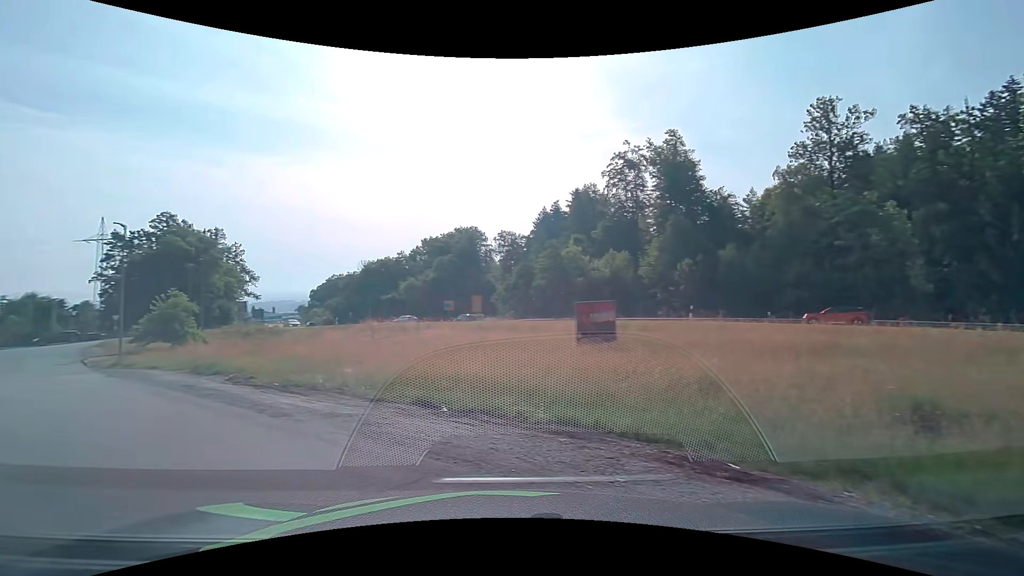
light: Day
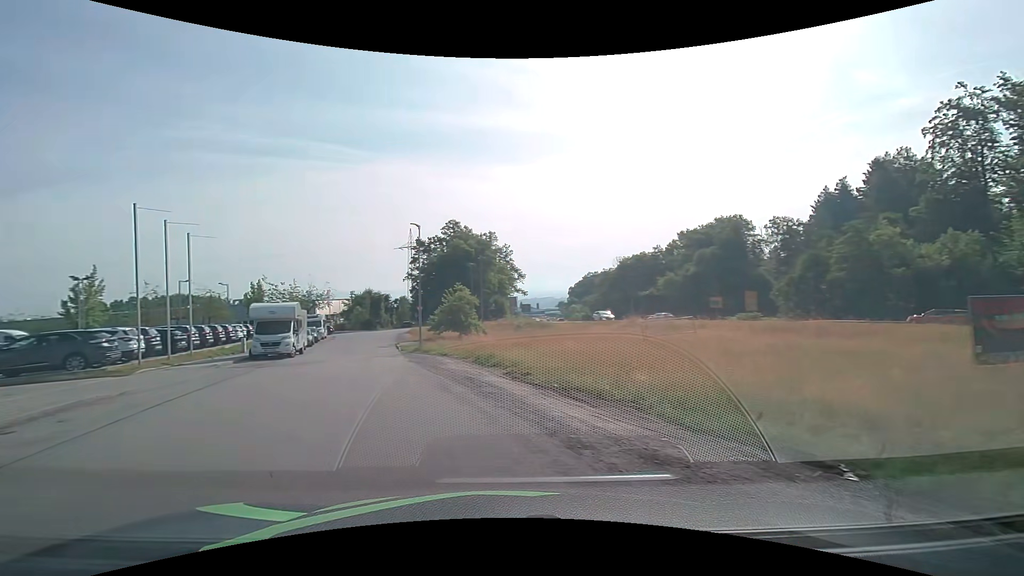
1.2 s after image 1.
(-0.9, +3.6) m; -29°
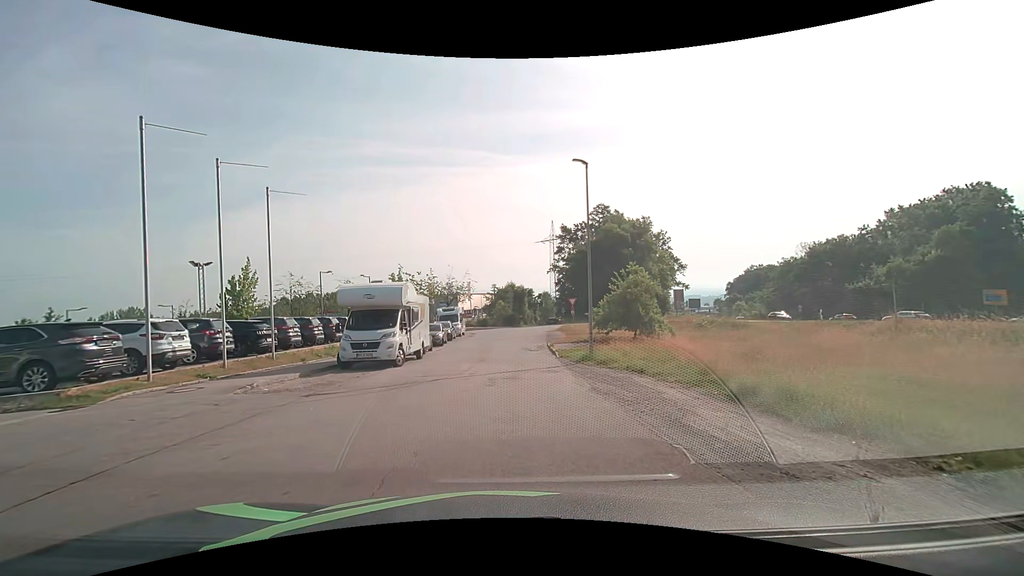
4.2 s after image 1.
(-2.4, +11.9) m; -15°
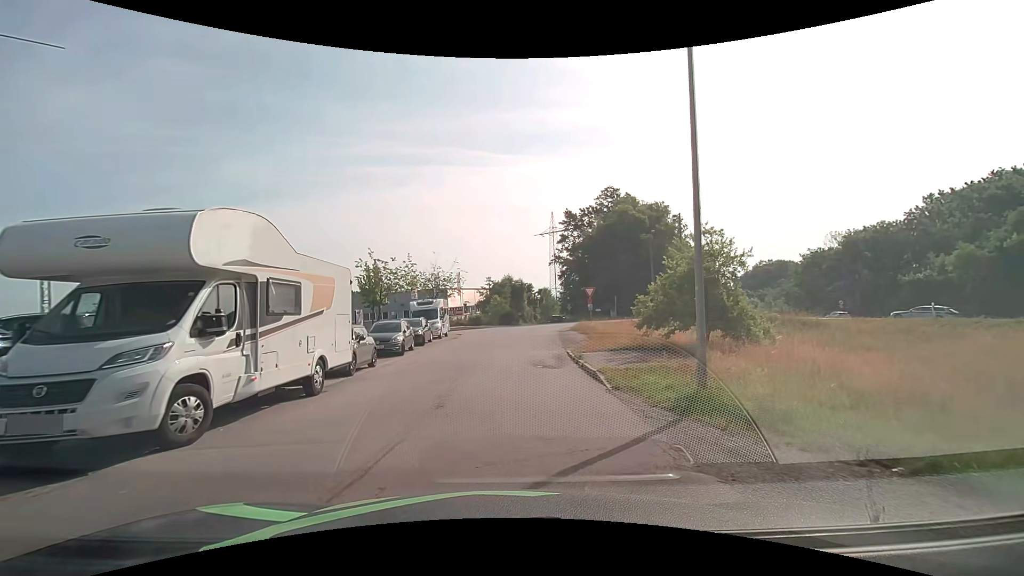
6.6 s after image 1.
(+0.1, +11.6) m; +1°
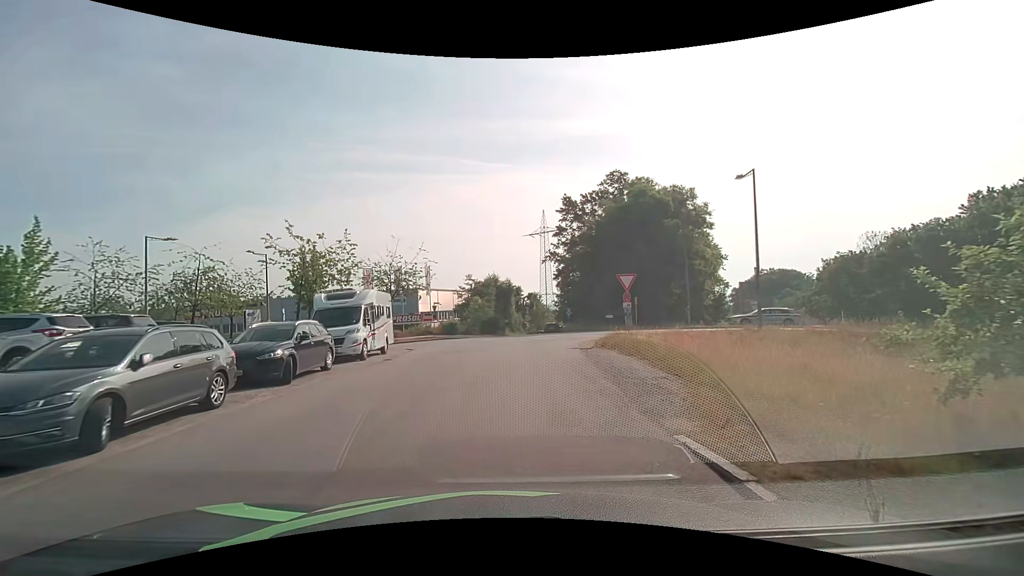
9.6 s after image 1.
(+0.3, +14.9) m; +1°
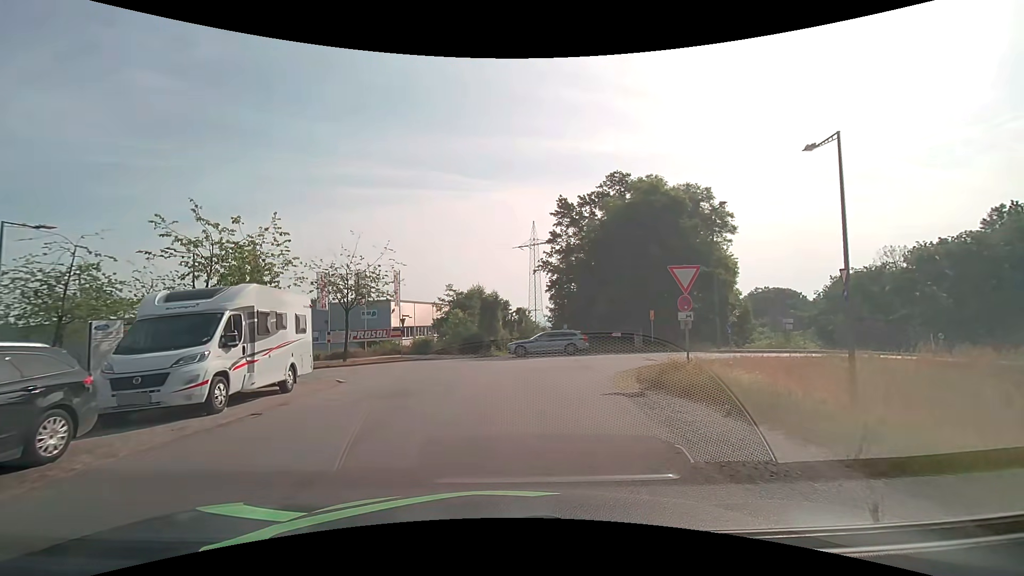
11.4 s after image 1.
(+0.2, +8.4) m; +1°
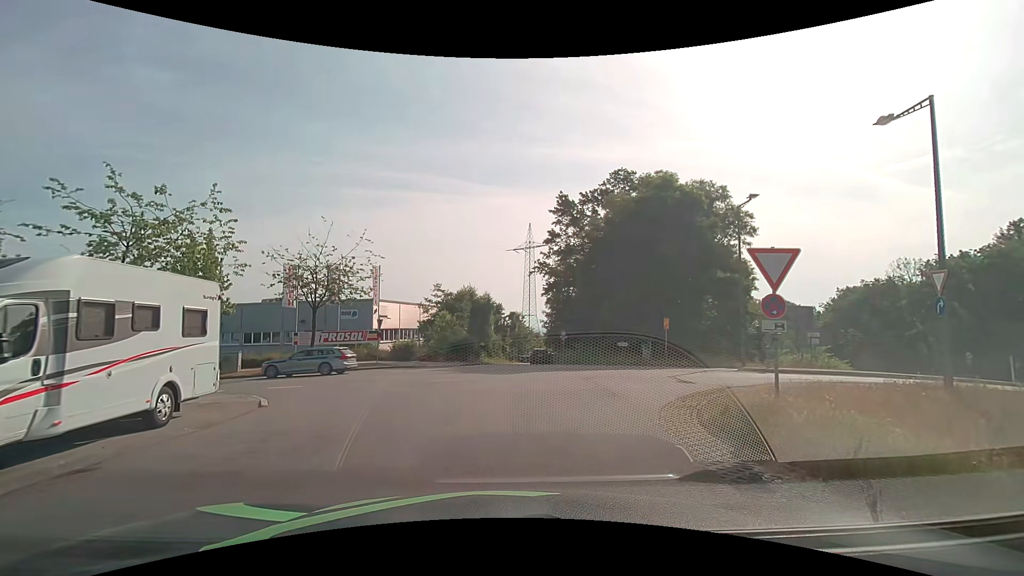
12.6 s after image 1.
(+0.1, +4.5) m; +2°
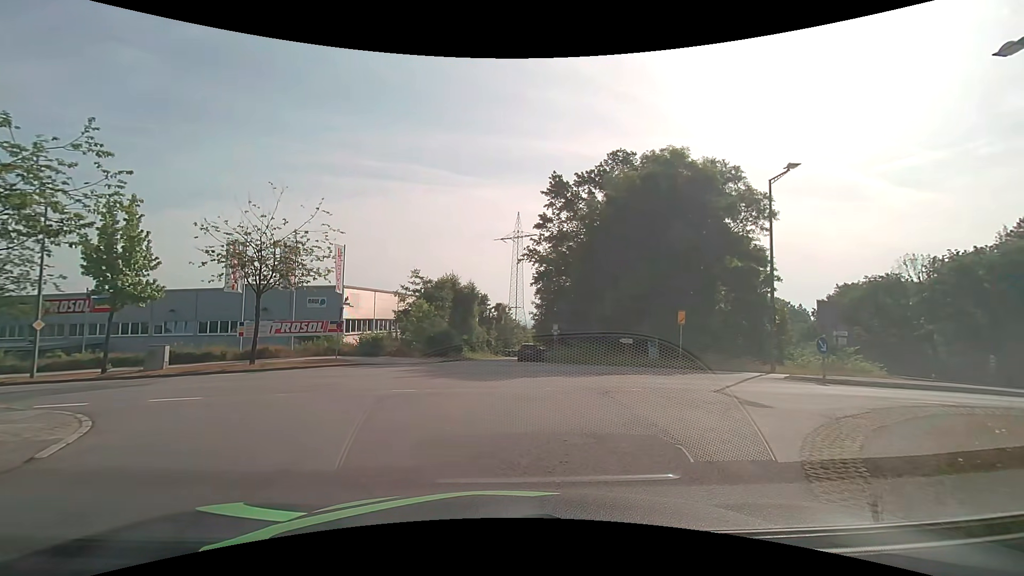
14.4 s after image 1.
(0.0, +4.9) m; +1°
(+1, +10) (-1, +19) (-10, +23) (-20, +25) (-30, +26) (-40, +28) (-50, +30) (-59, +32) (-69, +34) (-79, +36) m
